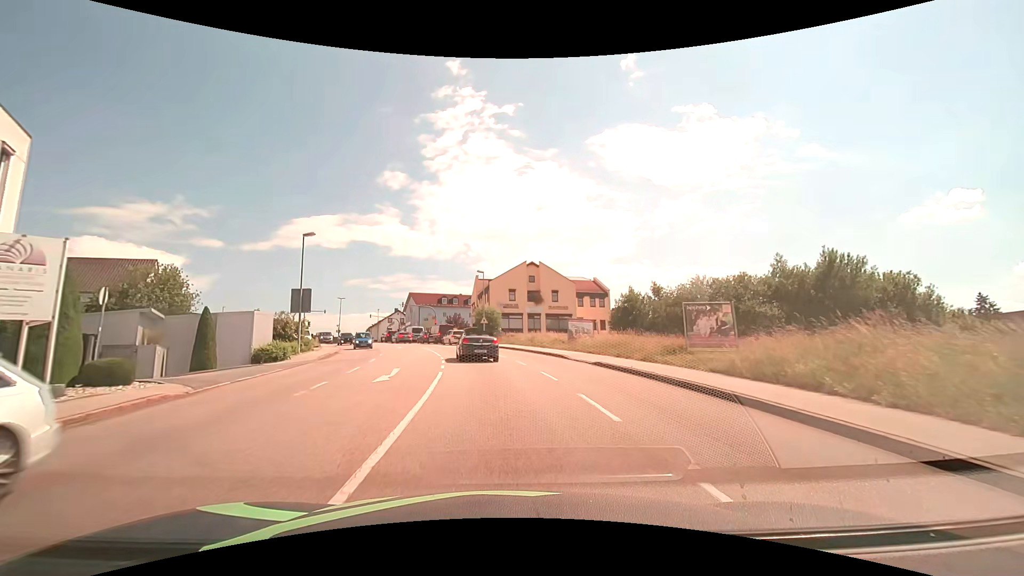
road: tertiary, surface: asphalt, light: Day
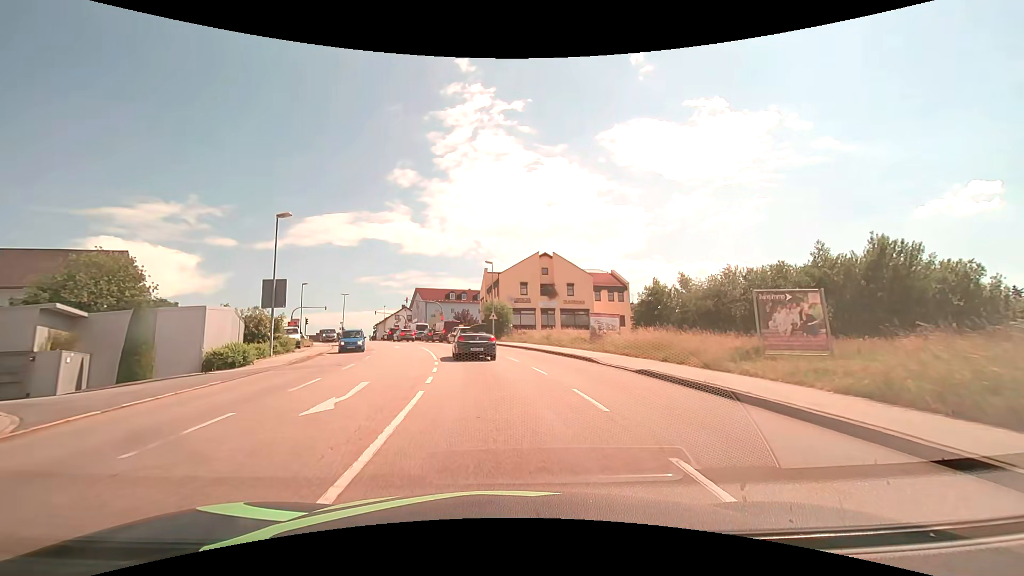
(0.0, +5.4) m; -1°
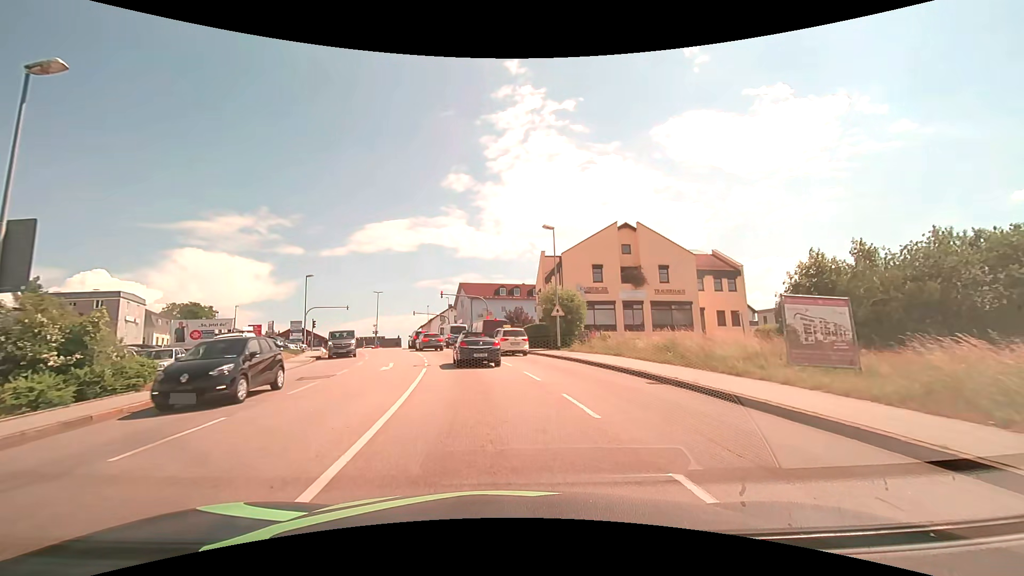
(-0.8, +18.1) m; -7°
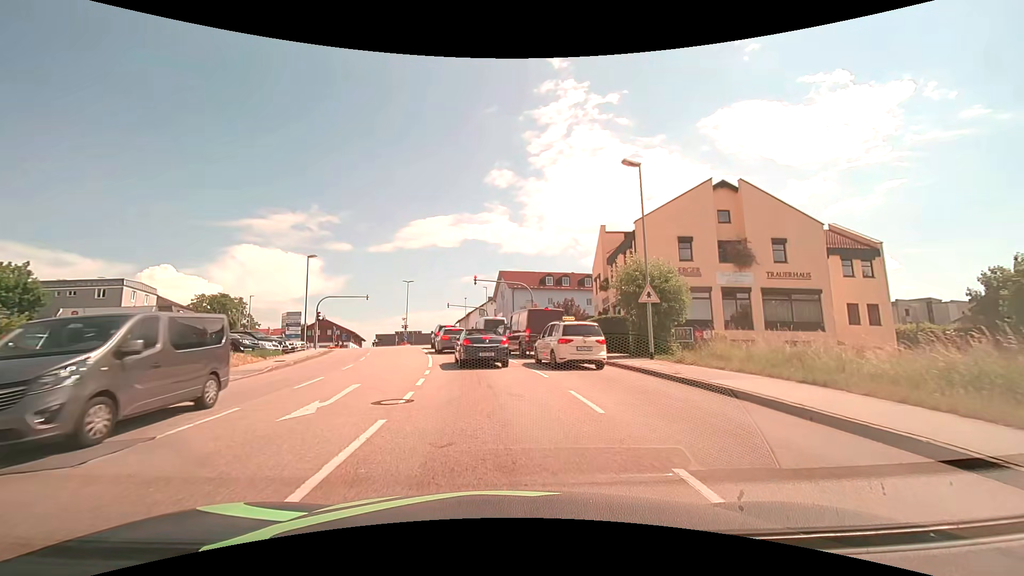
(-0.5, +11.8) m; -5°
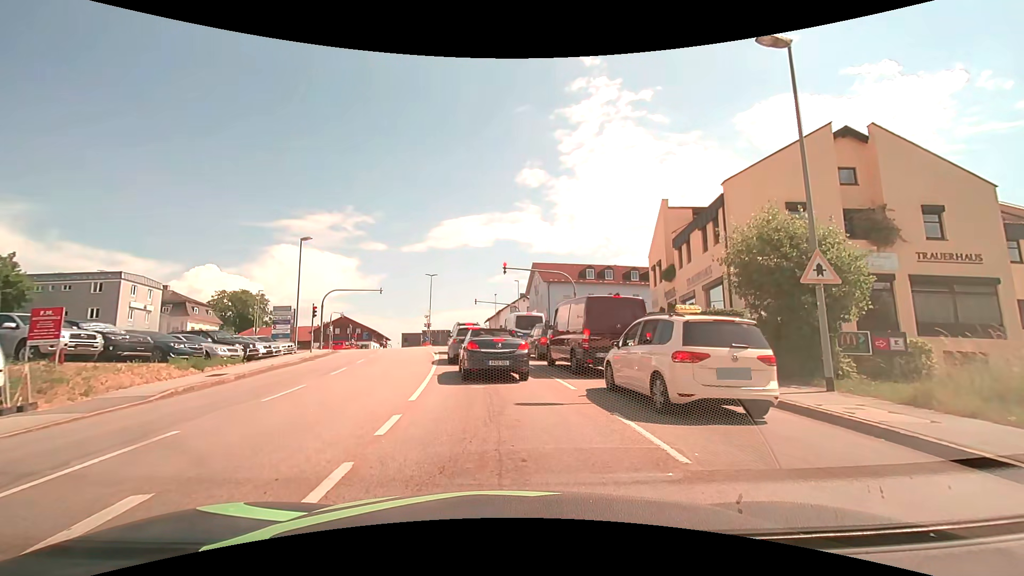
(-0.3, +8.5) m; -4°
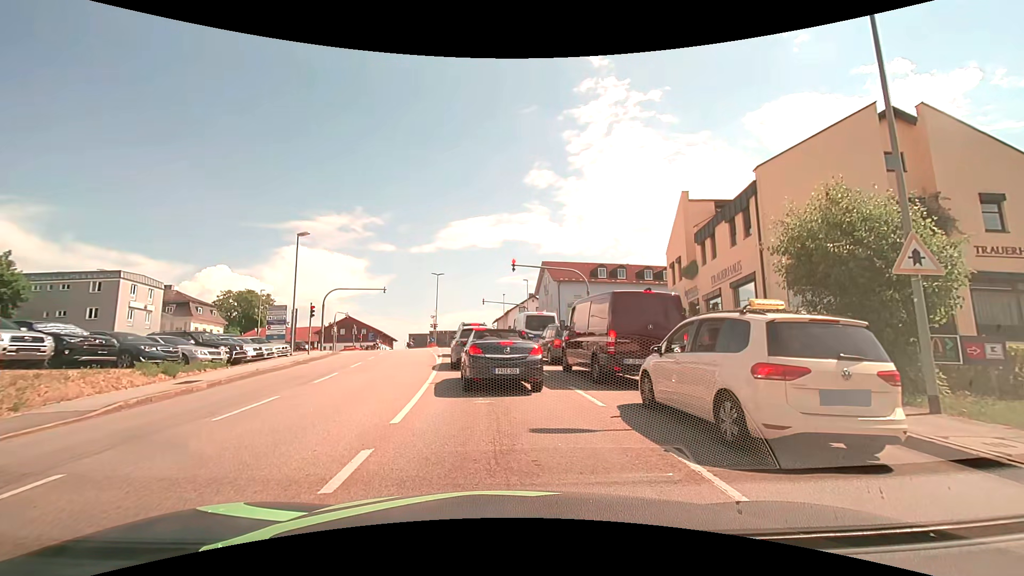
(0.0, +2.2) m; -1°
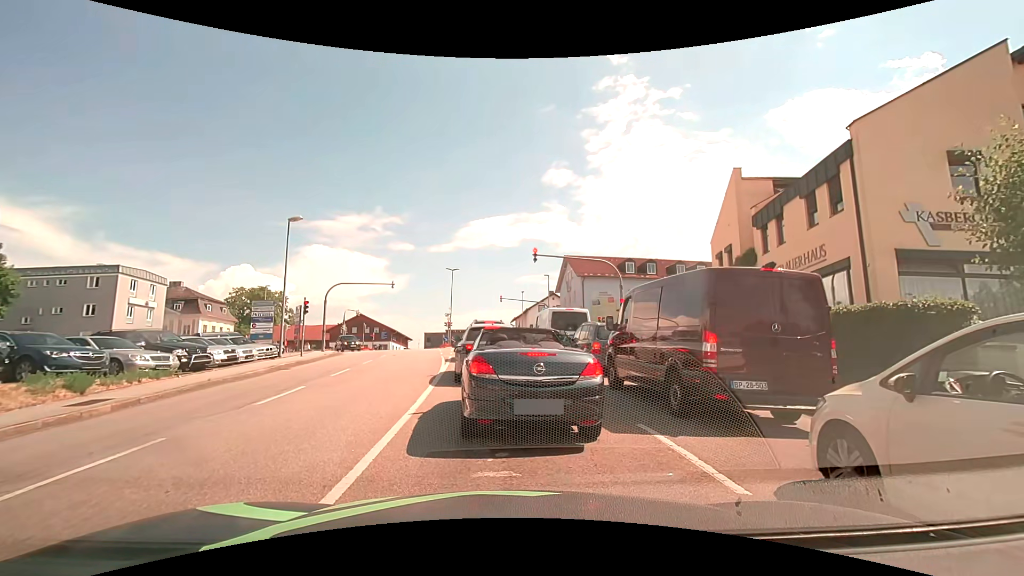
(-0.1, +4.4) m; -2°
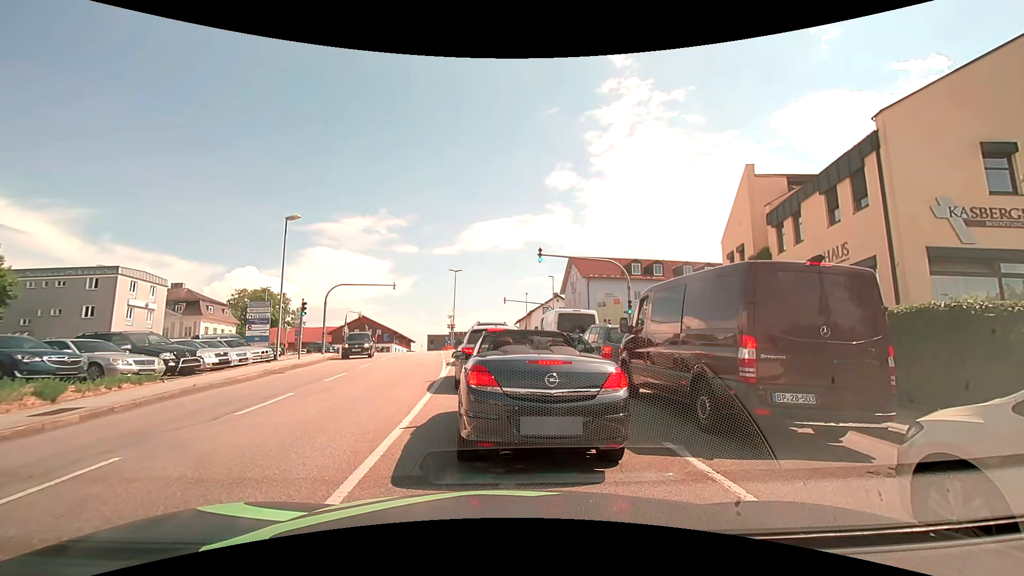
(0.0, +0.9) m; 0°
